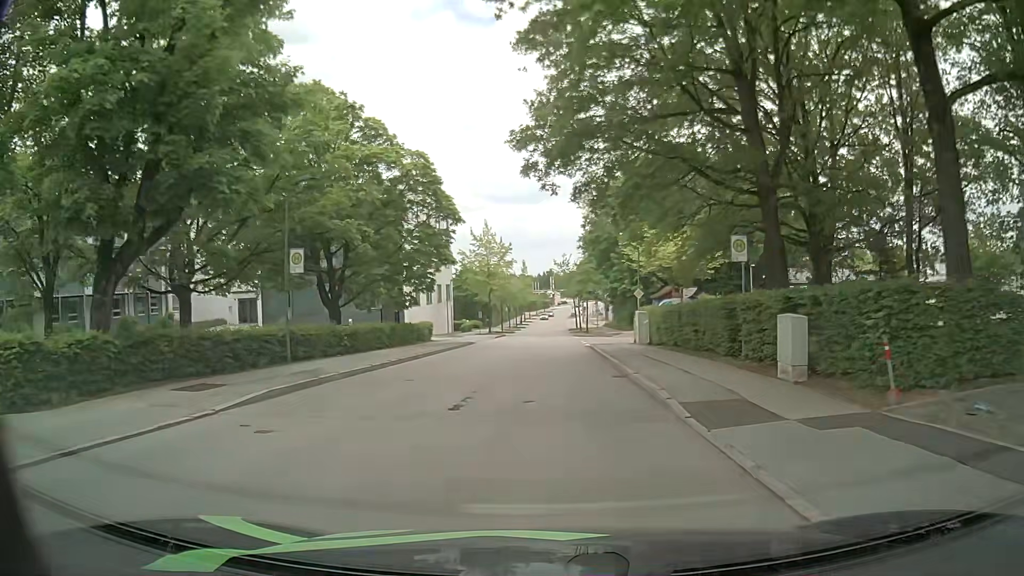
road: residential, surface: asphalt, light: Day
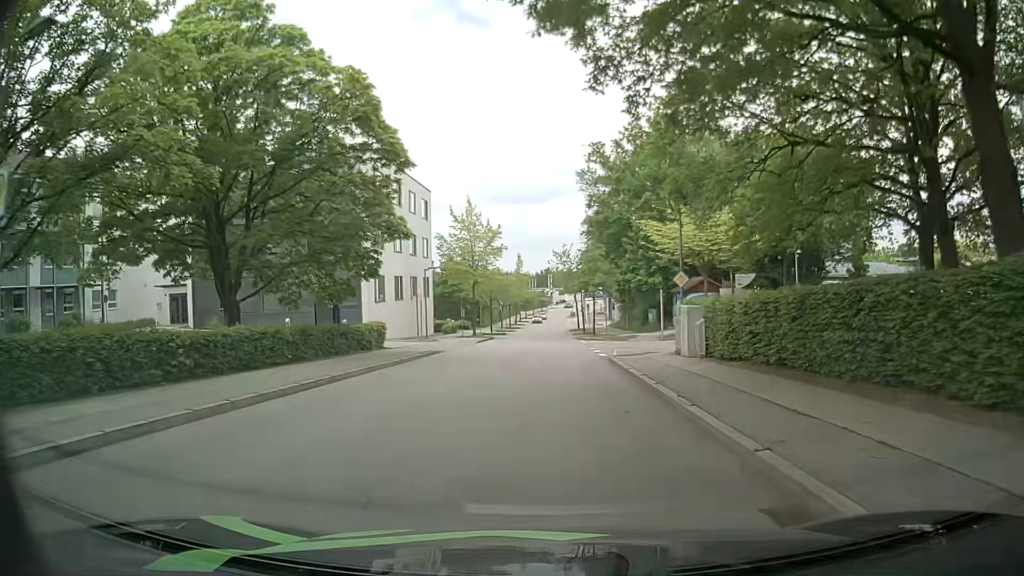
(+0.1, +11.8) m; +1°
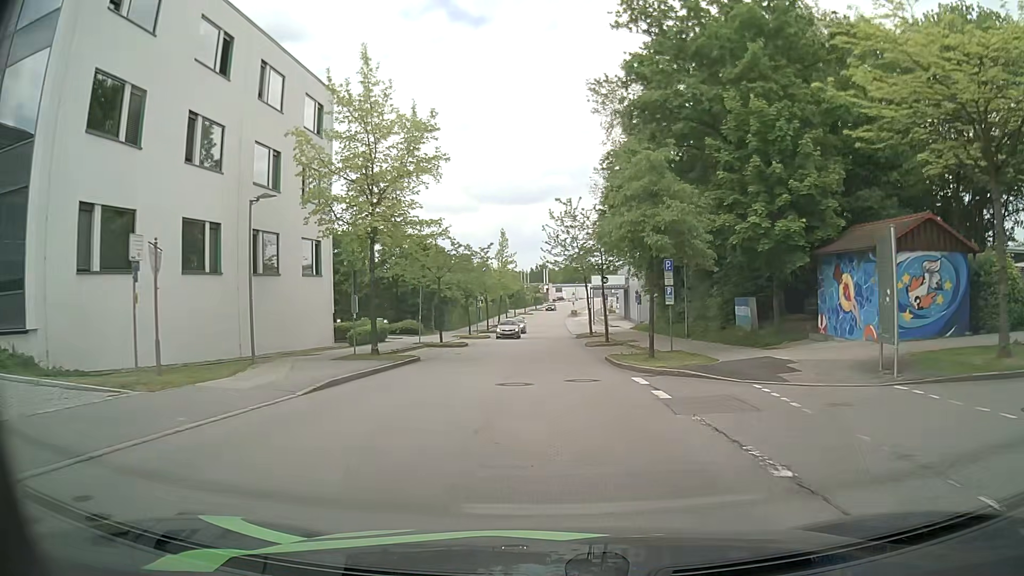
(-0.2, +29.4) m; 0°
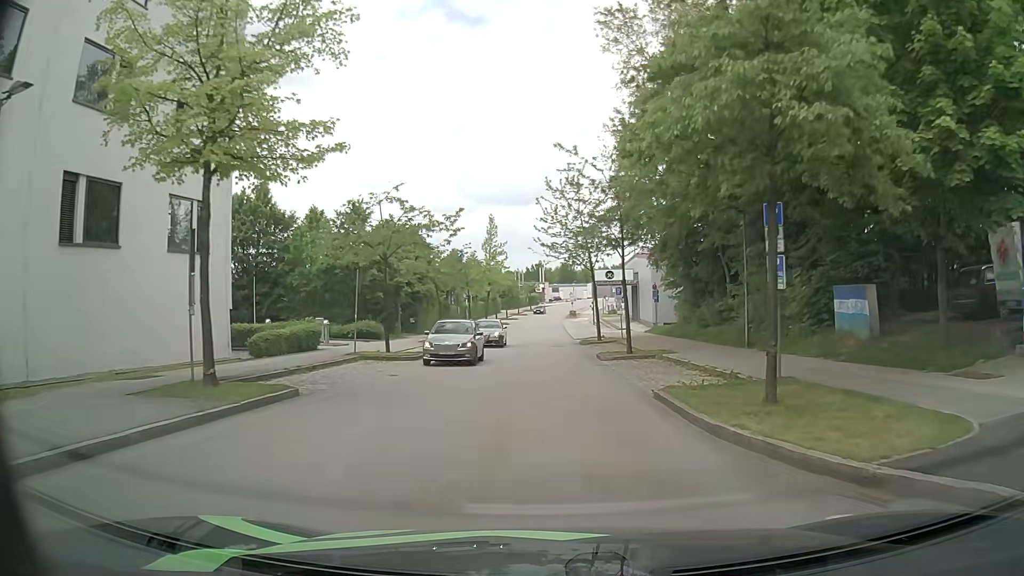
(0.0, +11.7) m; +1°
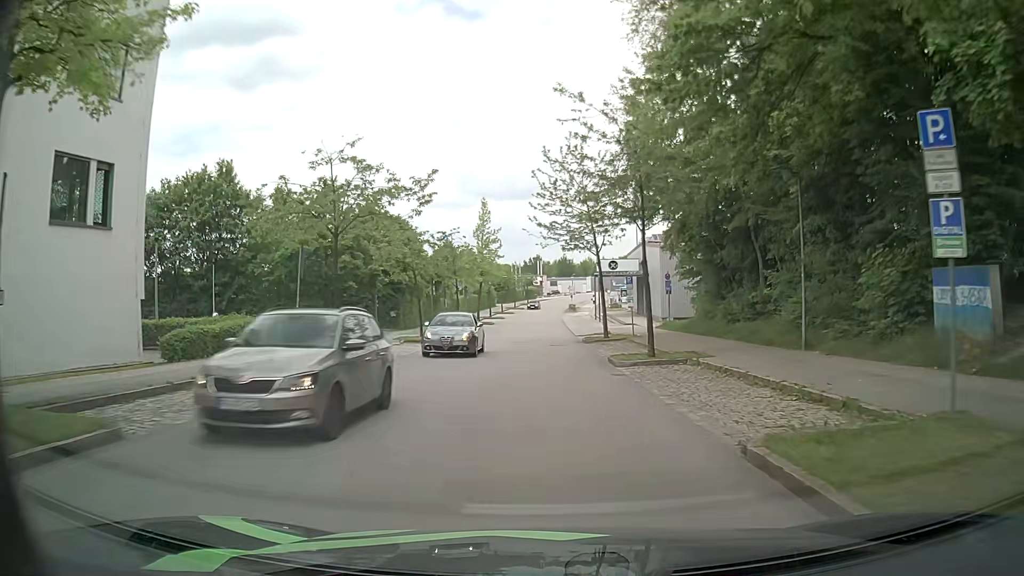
(0.0, +5.9) m; -1°
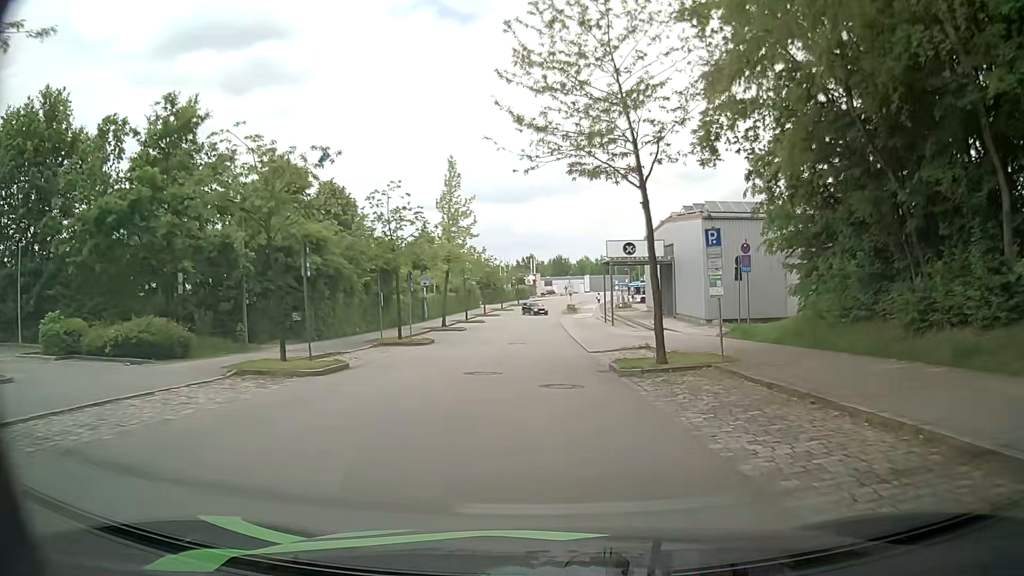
(+0.2, +17.5) m; +1°
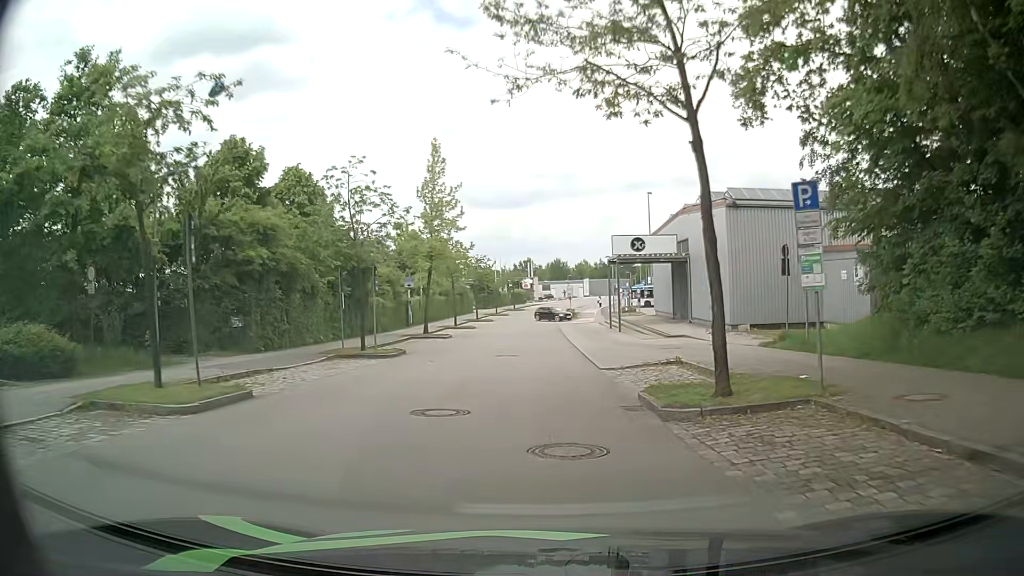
(0.0, +5.8) m; 0°
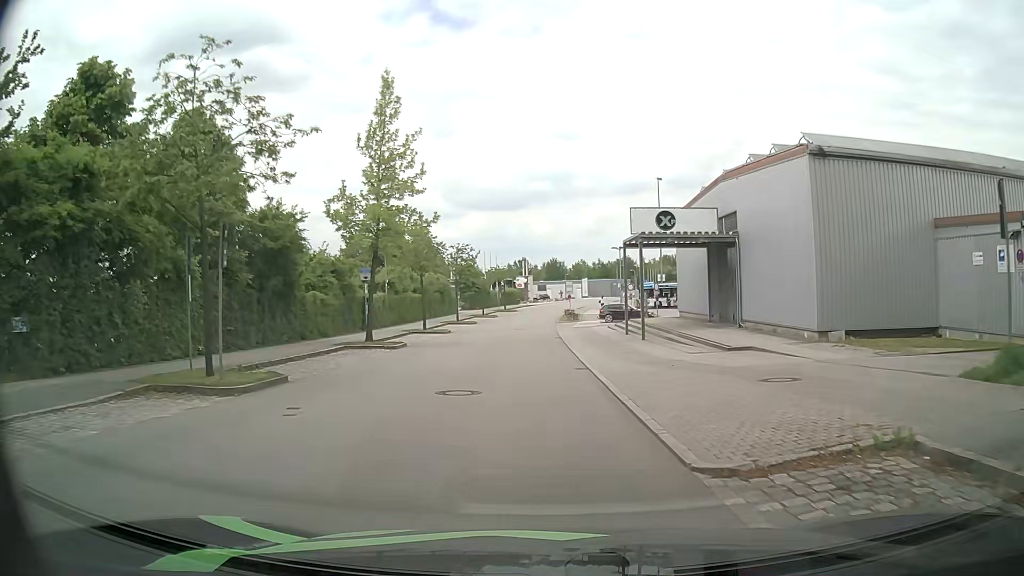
(+0.1, +11.5) m; 0°
(0, +10) (0, +20) (0, +30) (0, +40) (0, +50) (+1, +60) (+1, +70) (+2, +80) (+3, +90) (+5, +100) m
